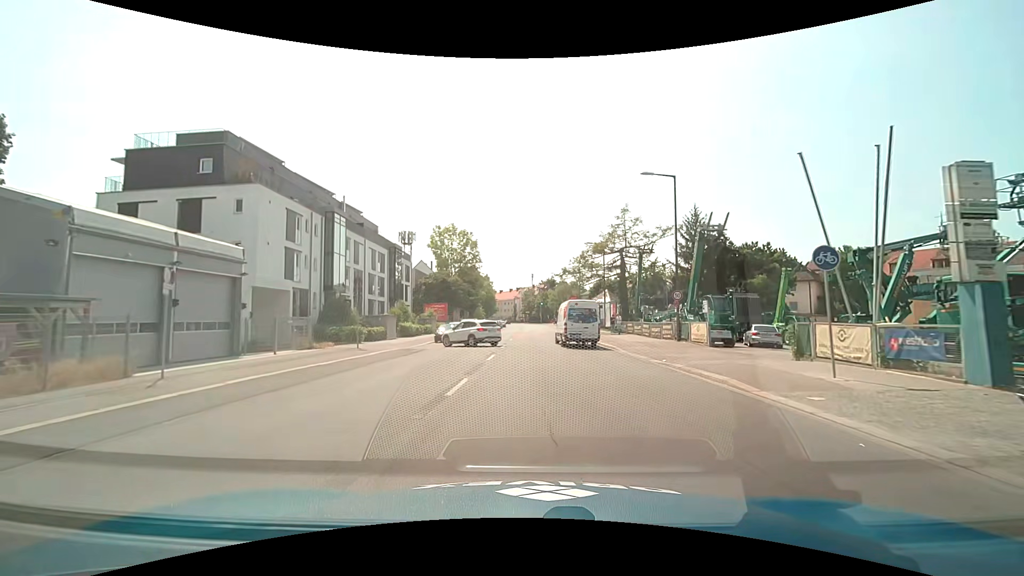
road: secondary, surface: asphalt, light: Day
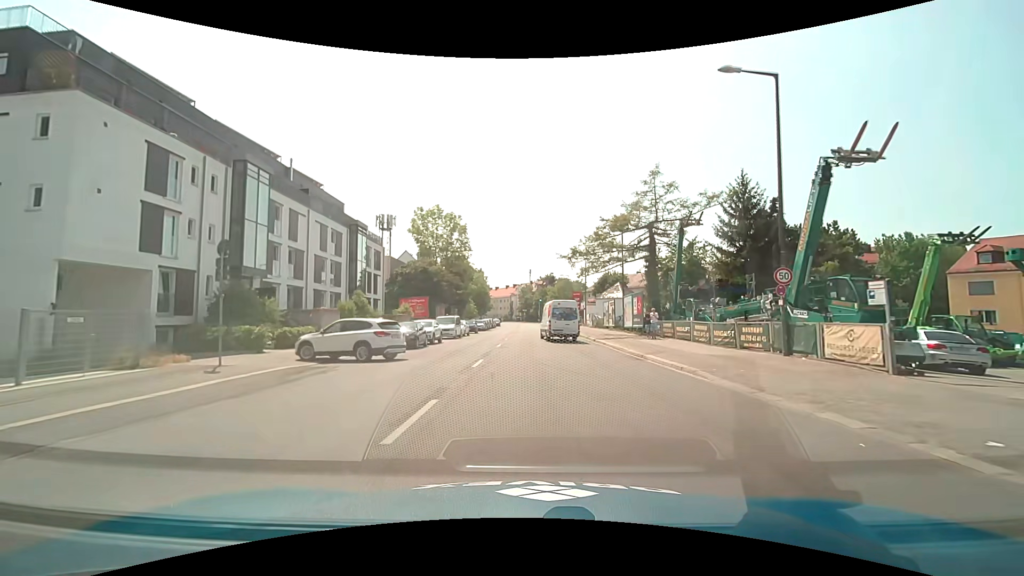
(-0.2, +13.1) m; -1°
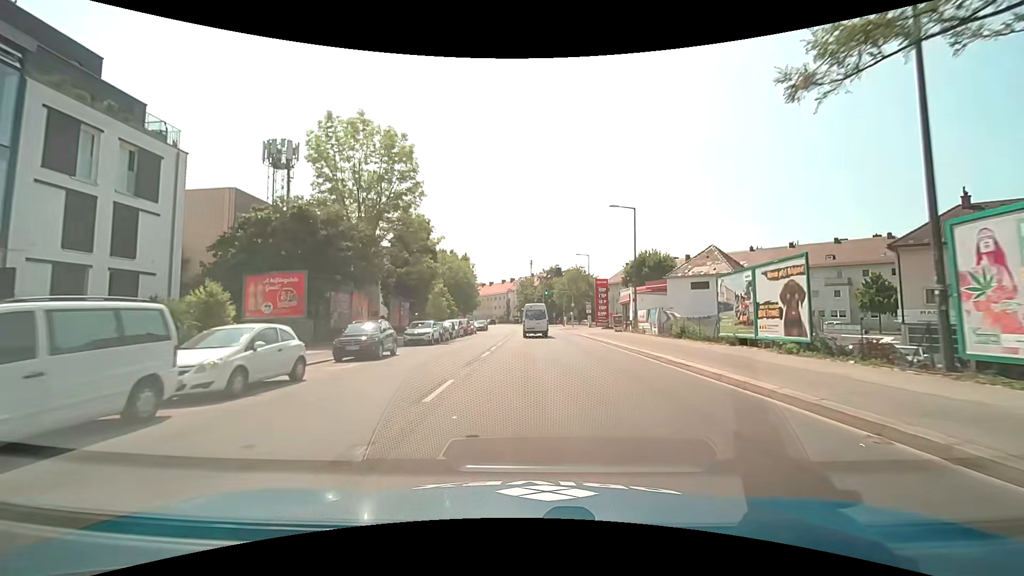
(+0.1, +35.7) m; 0°
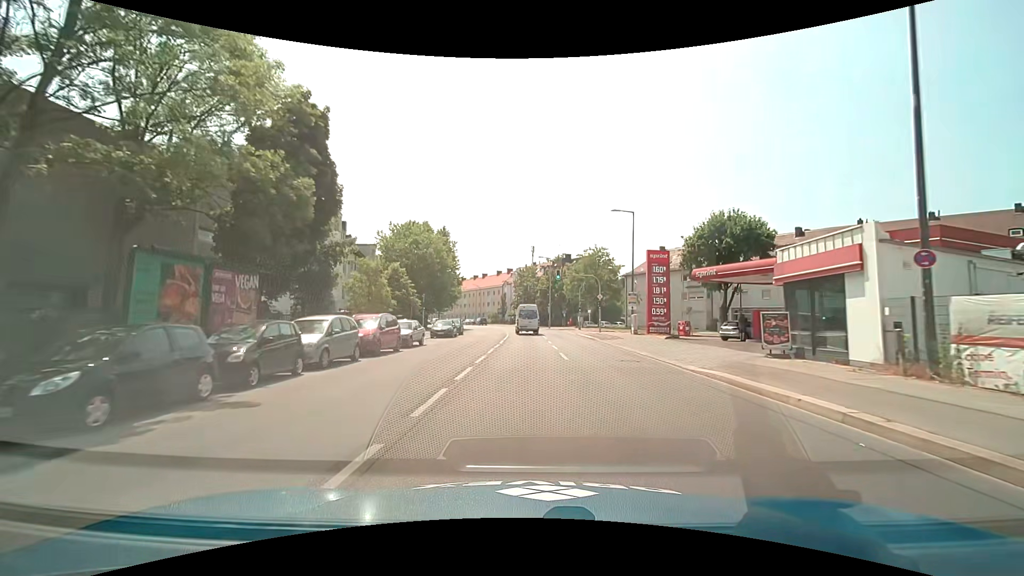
(-0.2, +29.6) m; 0°
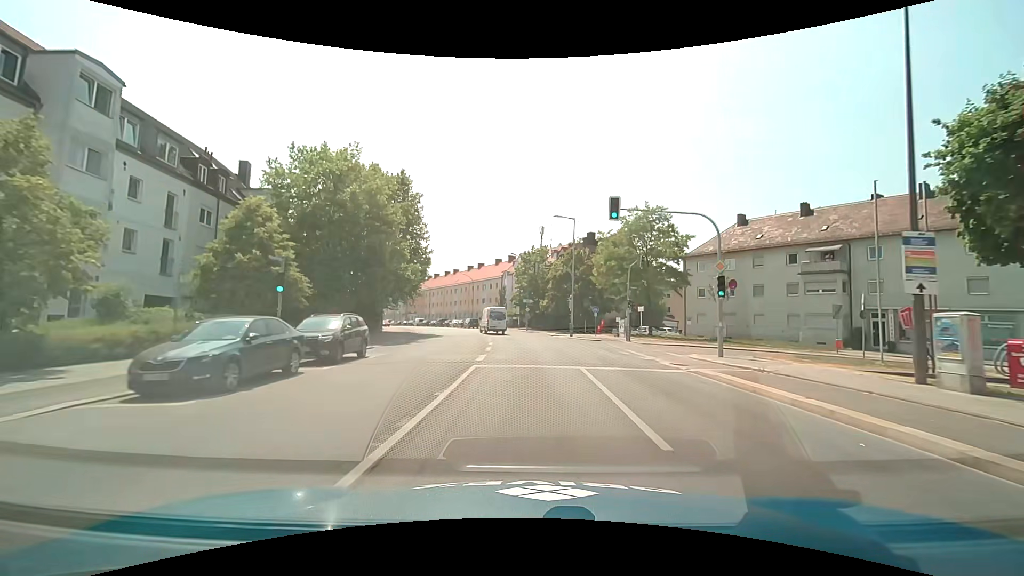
(-0.2, +30.1) m; -1°
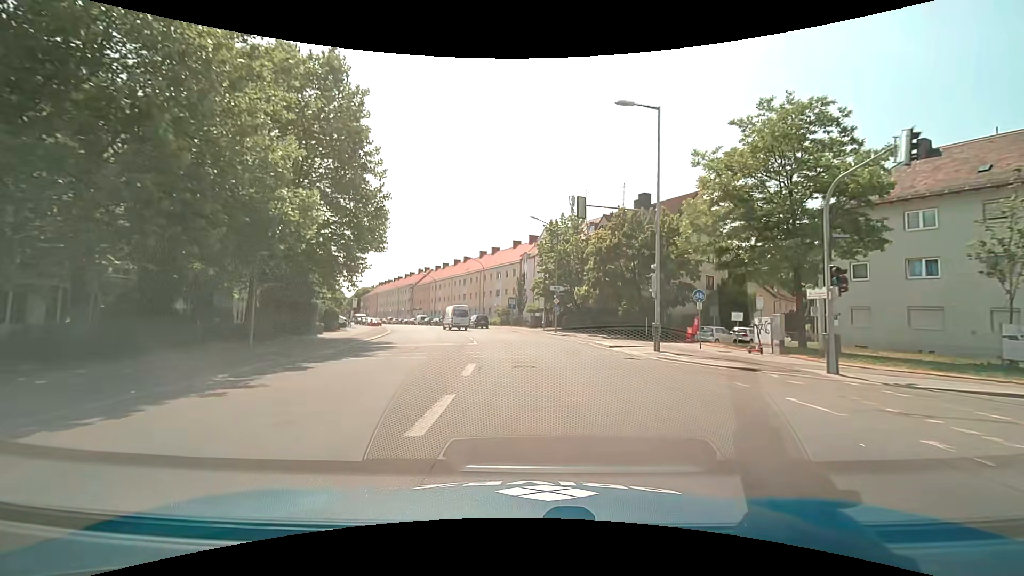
(-0.6, +22.7) m; -3°
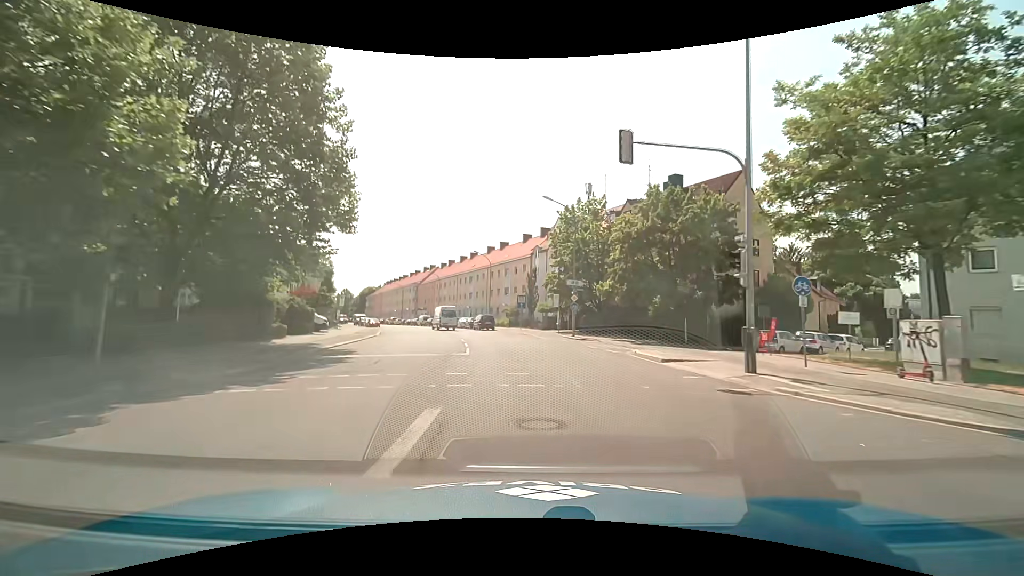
(-0.1, +7.6) m; -1°
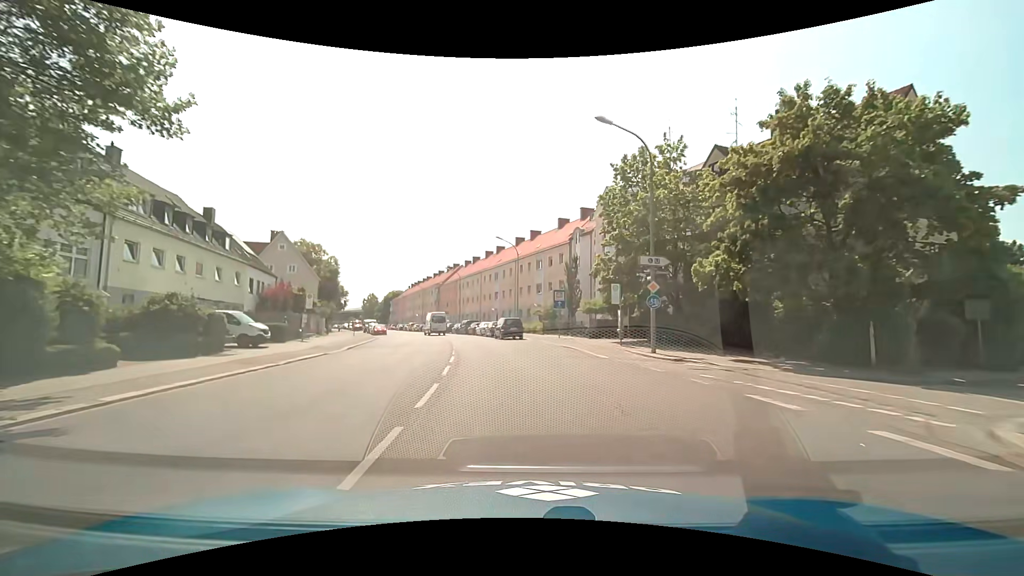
(-0.4, +15.2) m; -4°
(0, +10) (-1, +20) (-3, +30) (-5, +40) (-7, +49) (-10, +59) (-13, +68) (-17, +78) (-20, +87) (-24, +96) m
